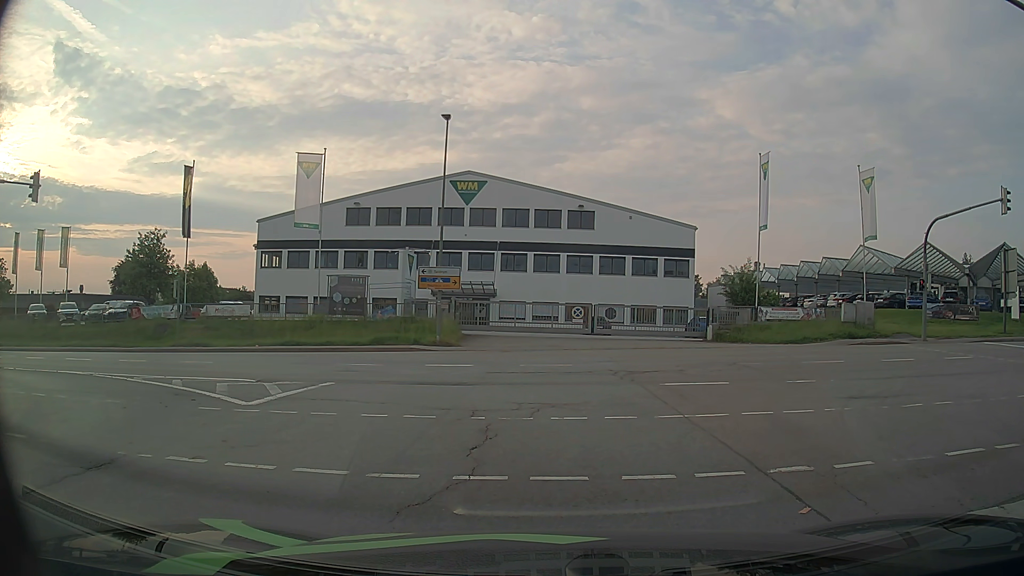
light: Day
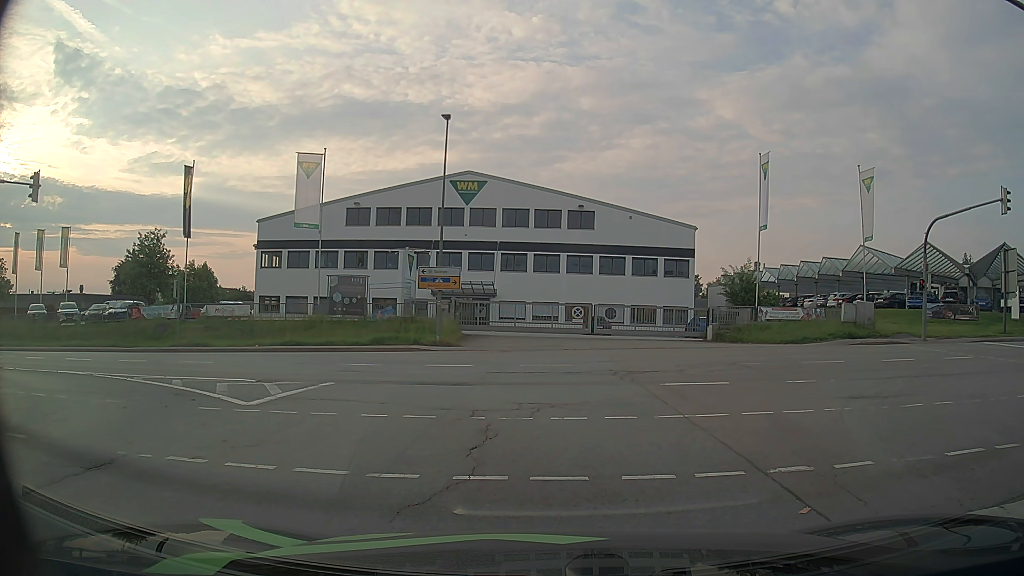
(0.0, 0.0) m; 0°
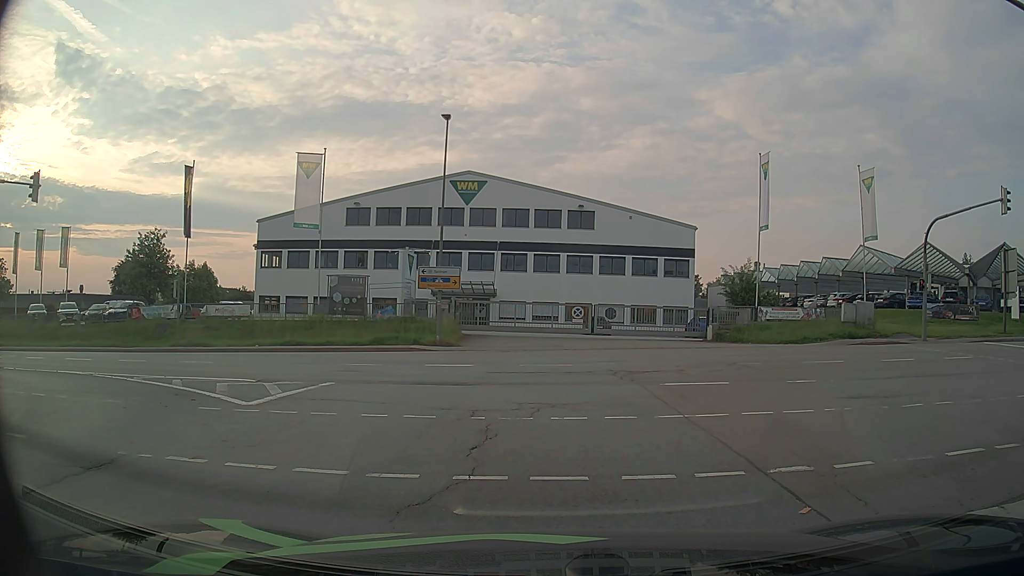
(0.0, 0.0) m; 0°
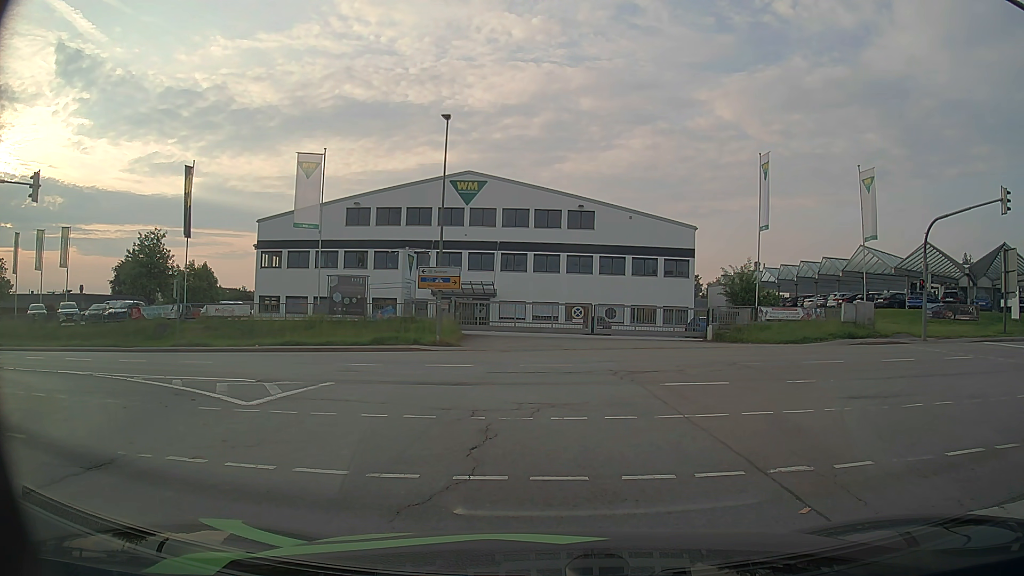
(0.0, 0.0) m; 0°
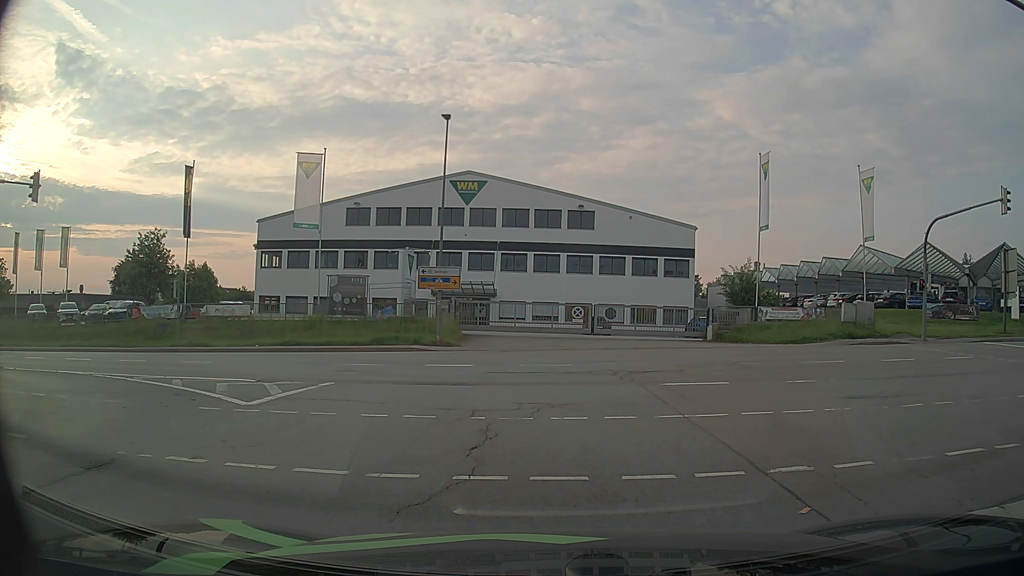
(0.0, 0.0) m; 0°
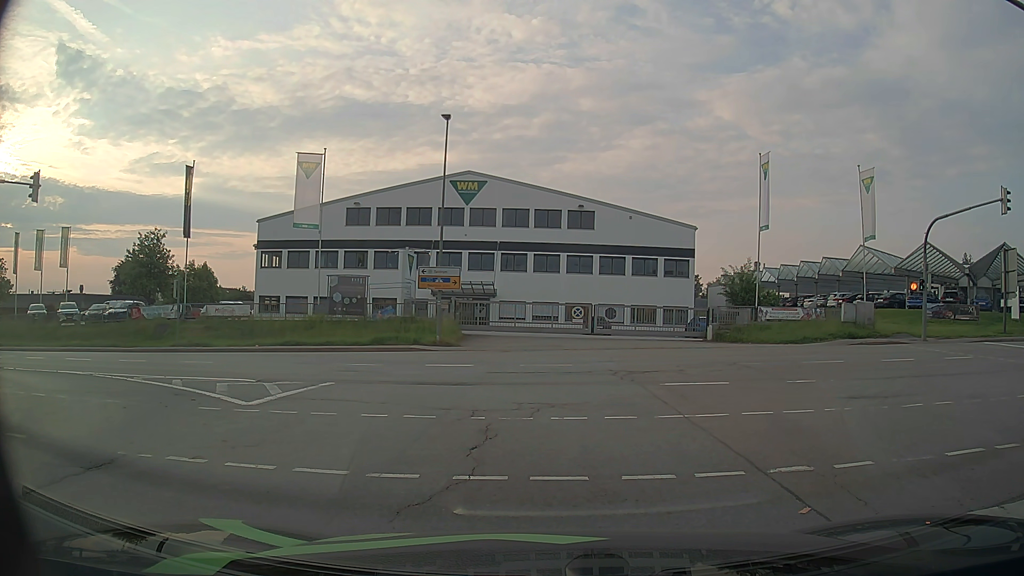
(0.0, 0.0) m; 0°
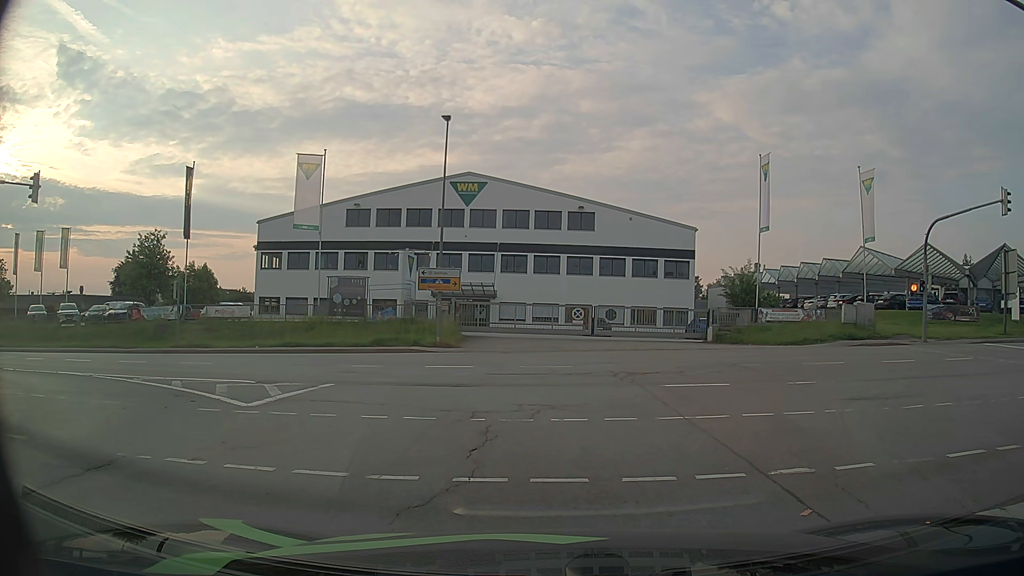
(0.0, 0.0) m; 0°
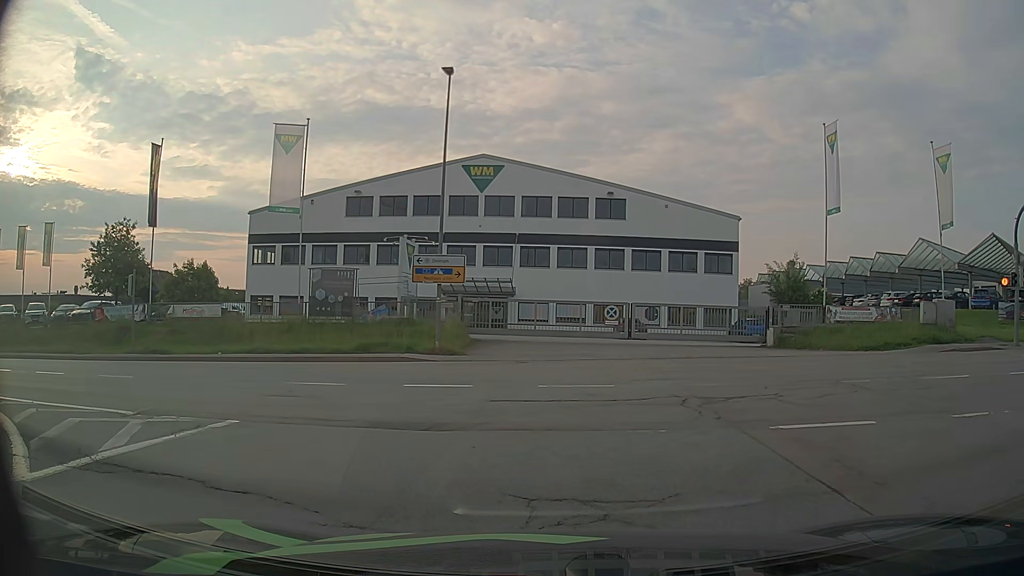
(-0.3, +6.5) m; -2°
(-2, +10) (-9, +16) (-19, +19) (-29, +19) (-39, +20) (-49, +20) (-59, +20) (-69, +20) (-79, +21) (-89, +22) m
